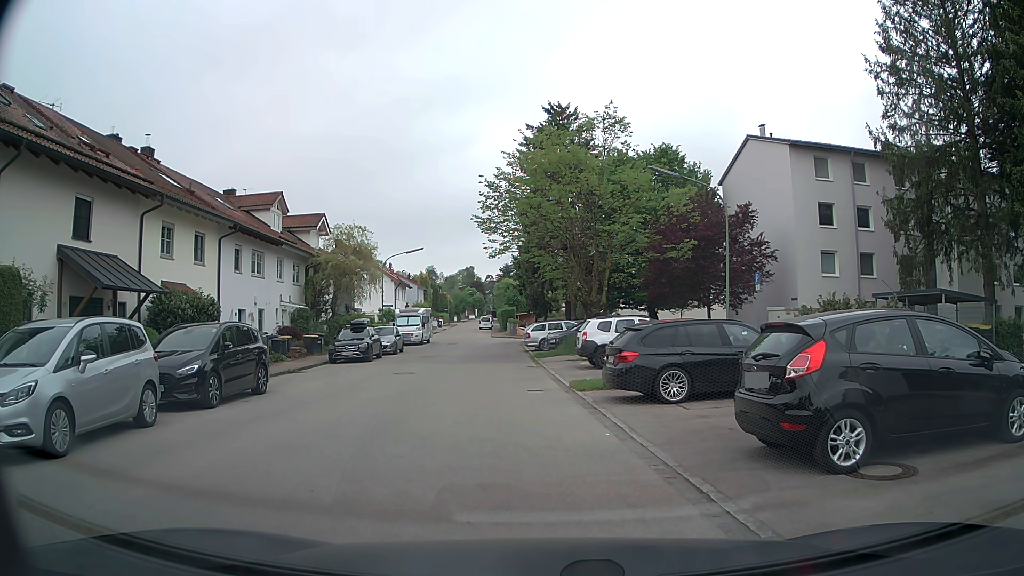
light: Day
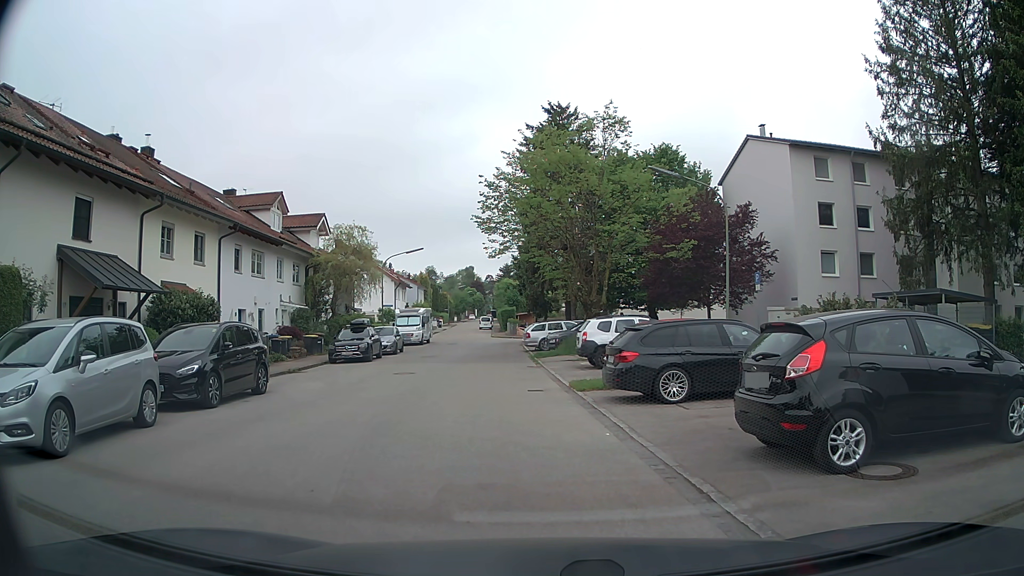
(0.0, 0.0) m; 0°
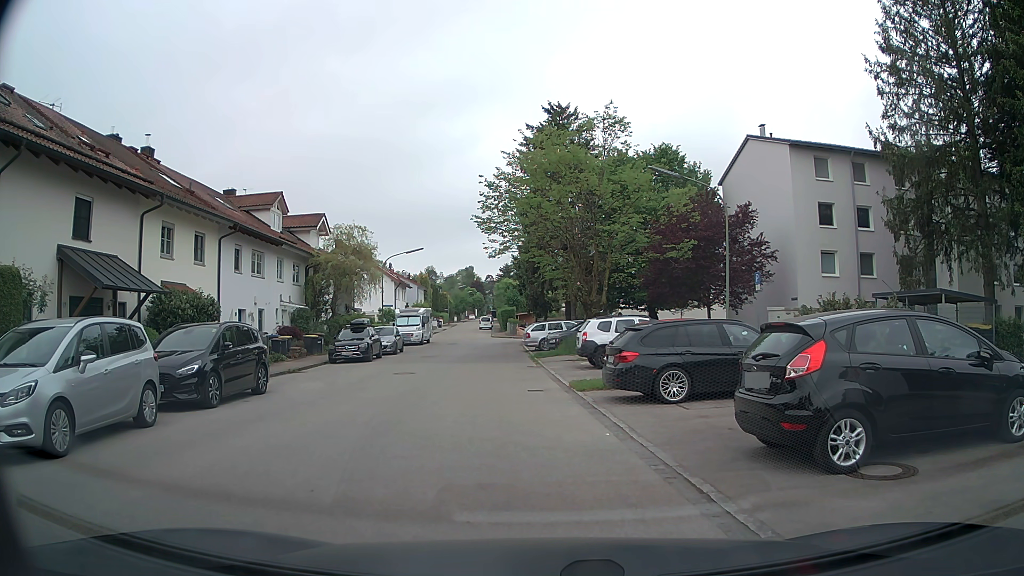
(0.0, 0.0) m; 0°
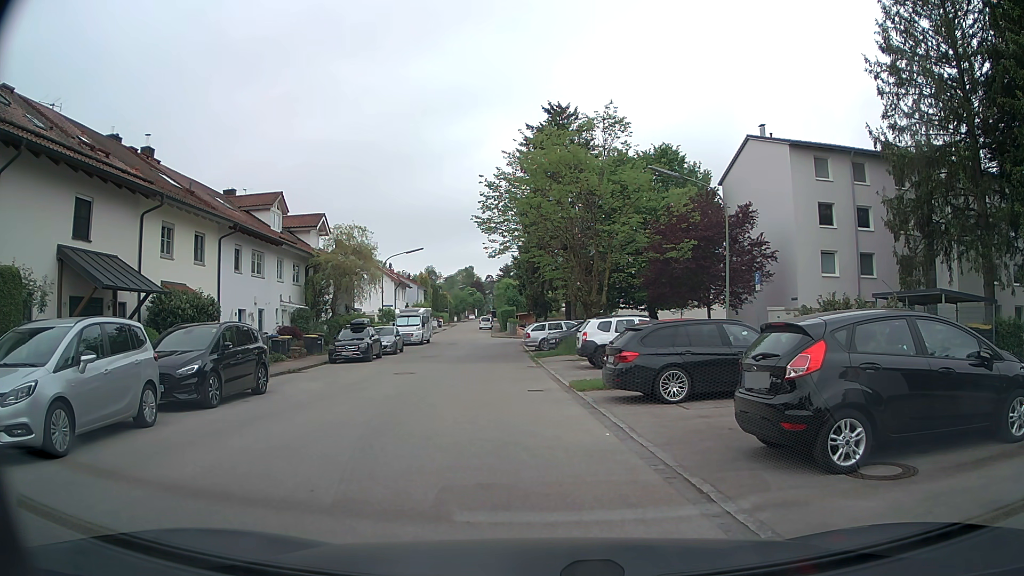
(0.0, 0.0) m; 0°
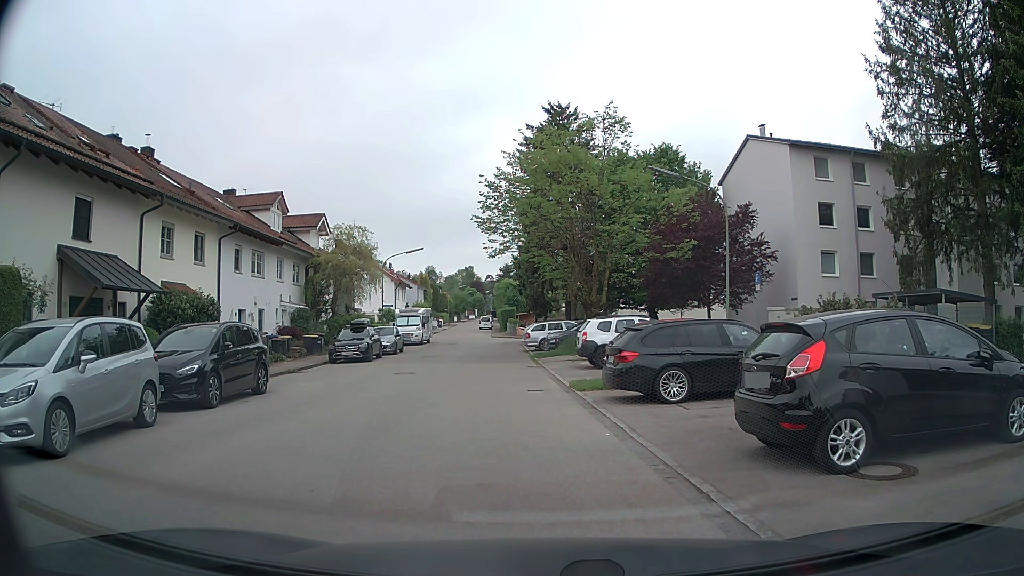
(0.0, 0.0) m; 0°
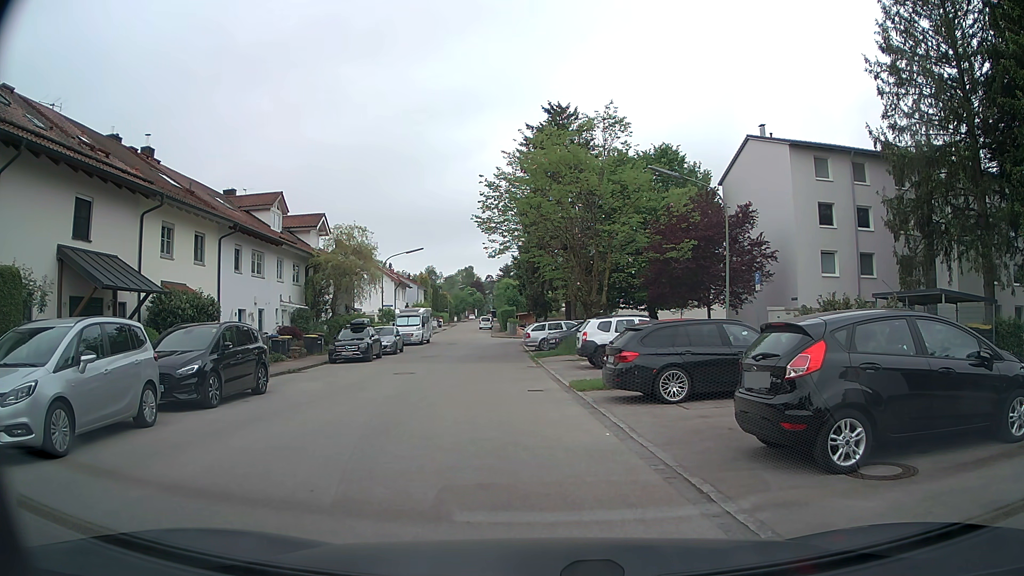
(0.0, 0.0) m; 0°
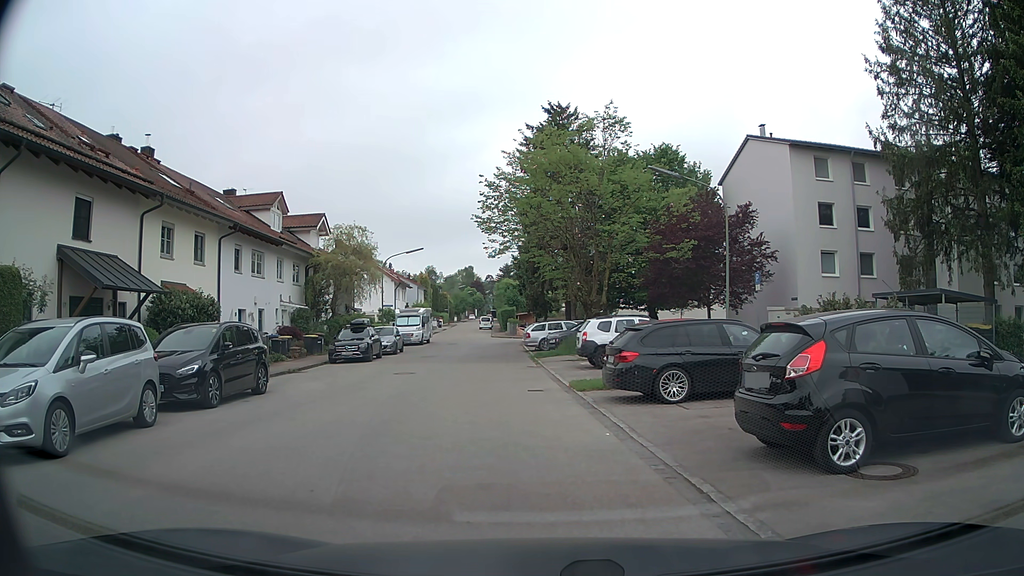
(0.0, 0.0) m; 0°
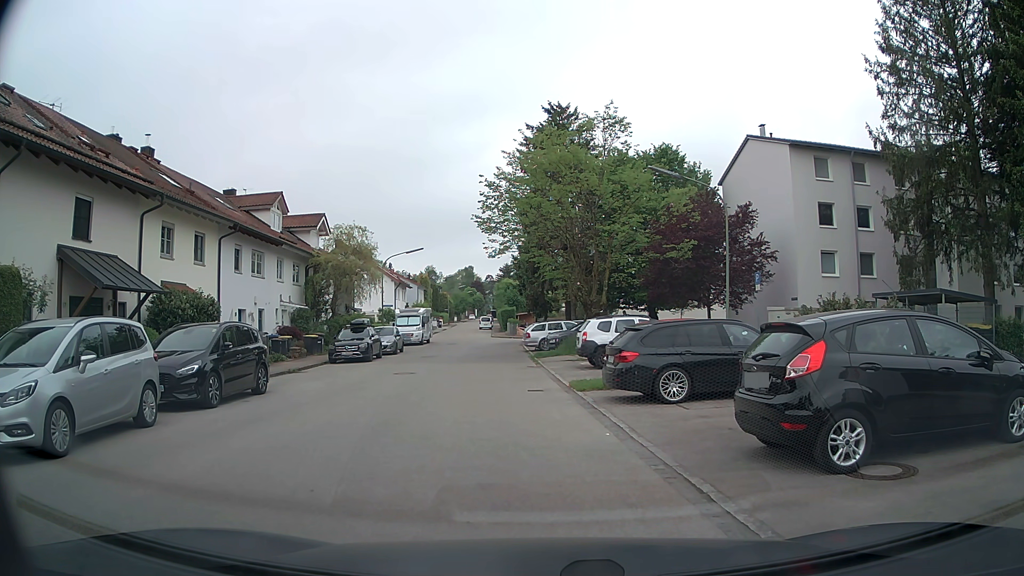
(0.0, 0.0) m; 0°
